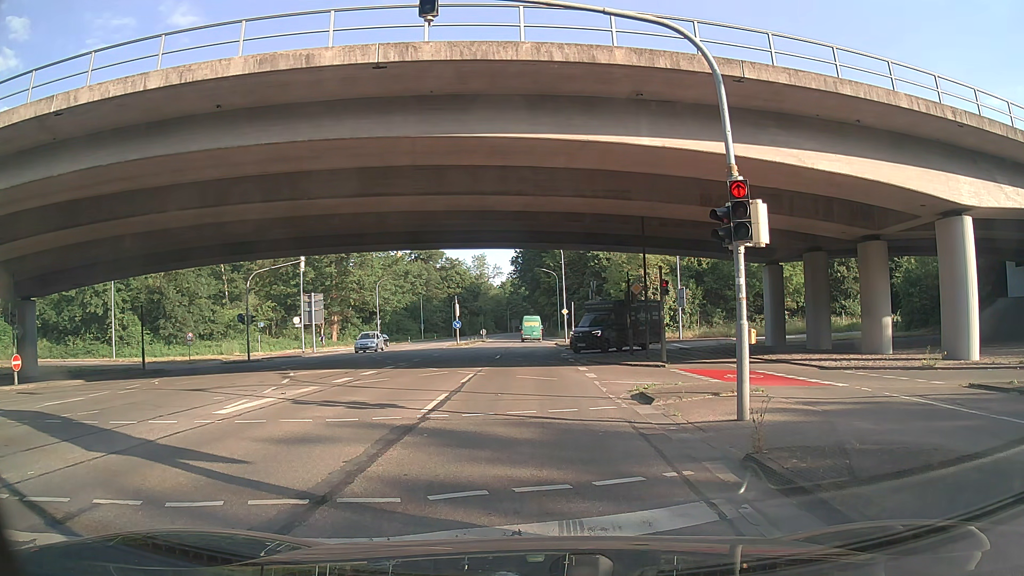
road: secondary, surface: asphalt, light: Day
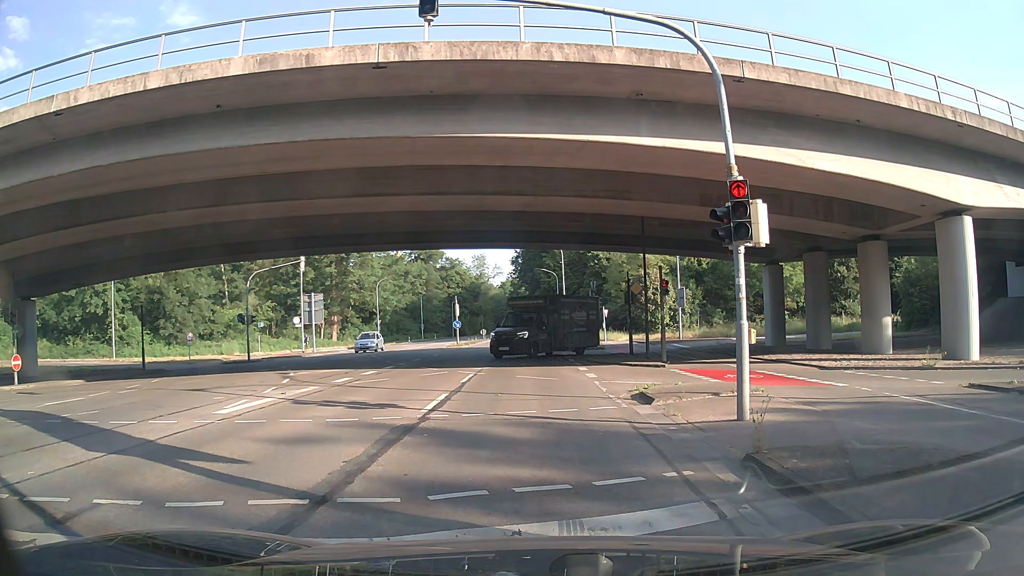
(0.0, 0.0) m; 0°
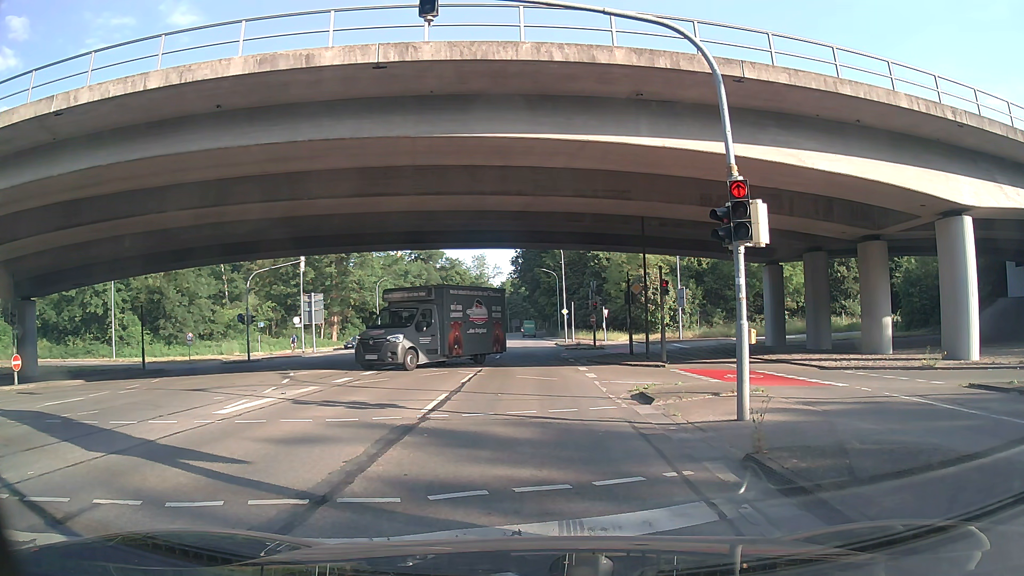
(0.0, 0.0) m; 0°
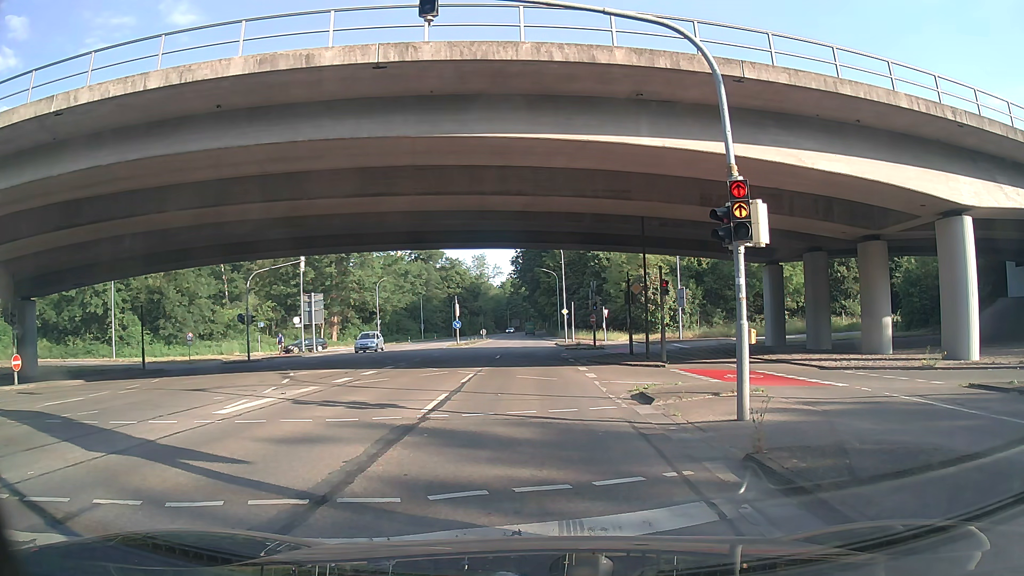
(0.0, 0.0) m; 0°
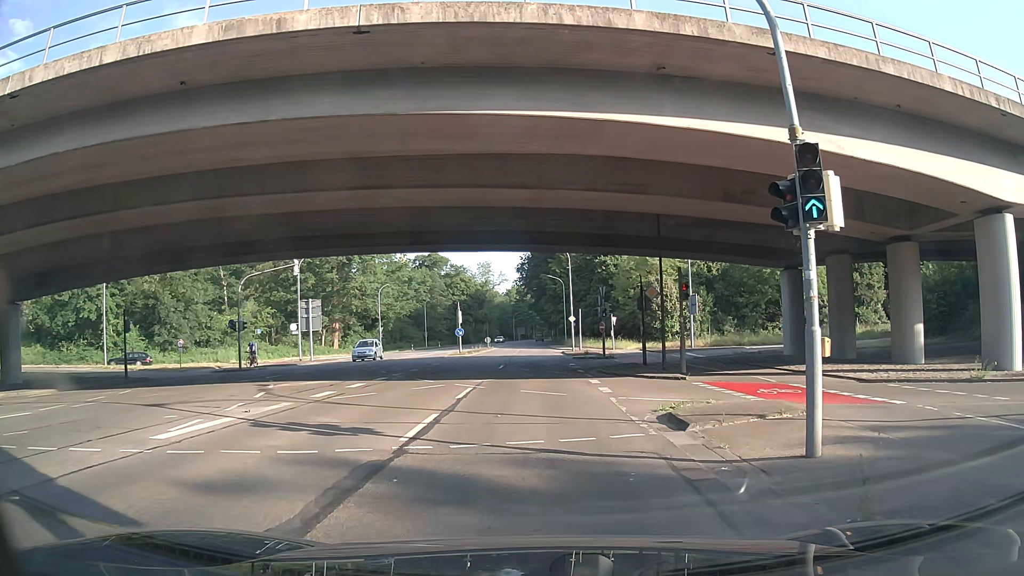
(+0.1, +2.5) m; +2°
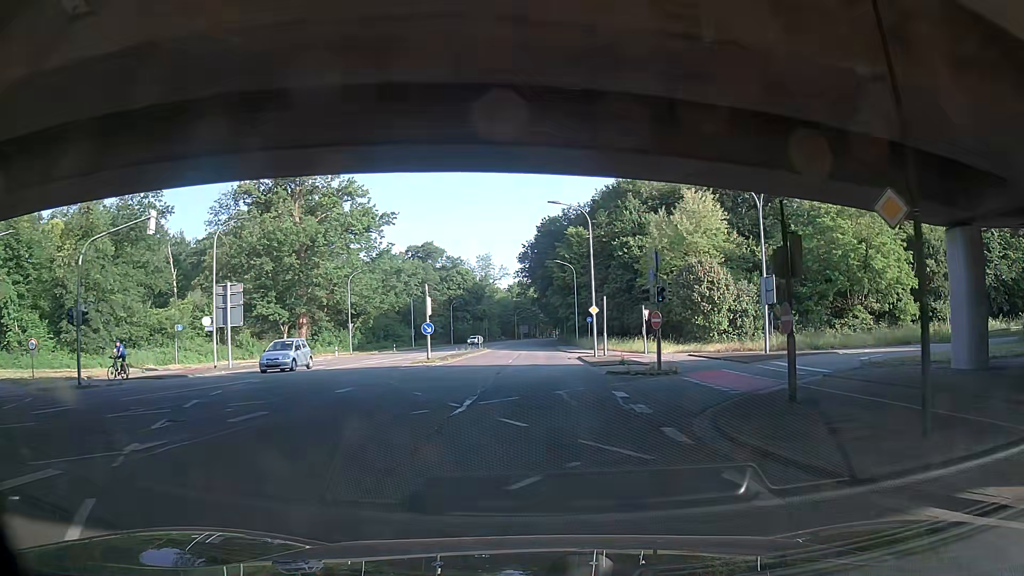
(0.0, +17.5) m; 0°
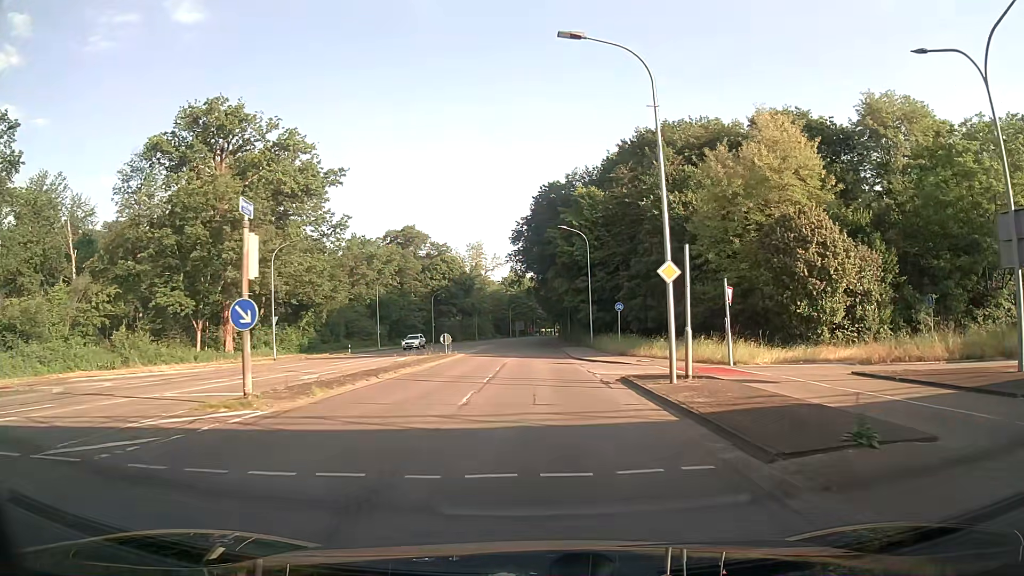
(-0.9, +22.1) m; 0°
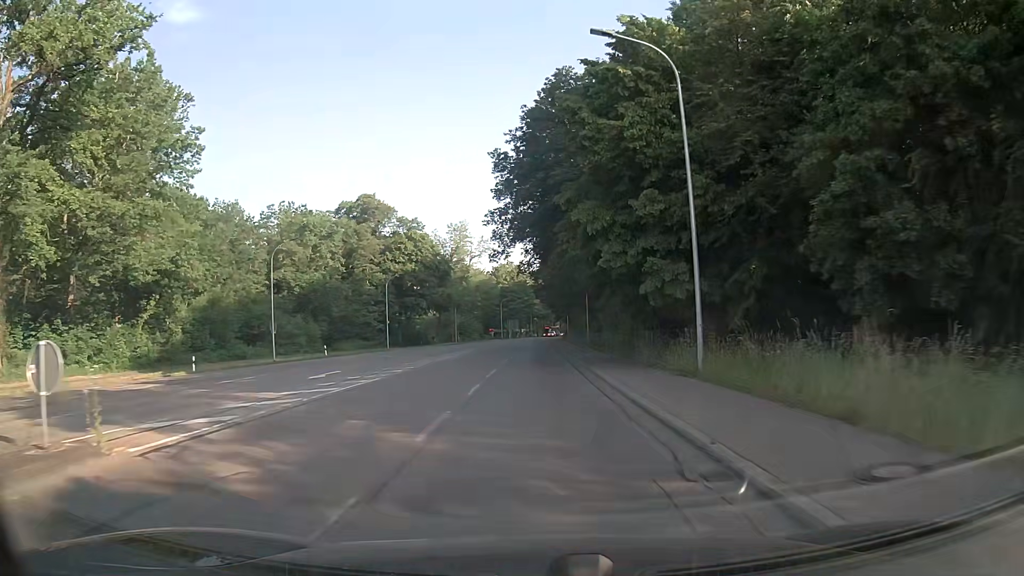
(-0.2, +34.7) m; 0°
(0, +10) (0, +20) (0, +30) (0, +40) (0, +50) (0, +60) (0, +70) (0, +80) (0, +90) (+1, +100) m
